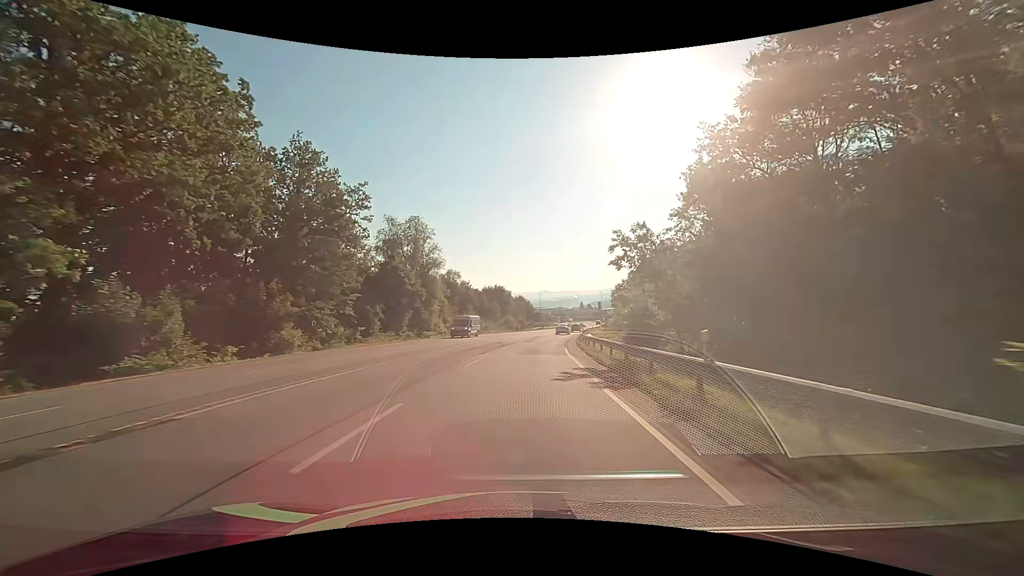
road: secondary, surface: asphalt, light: Day
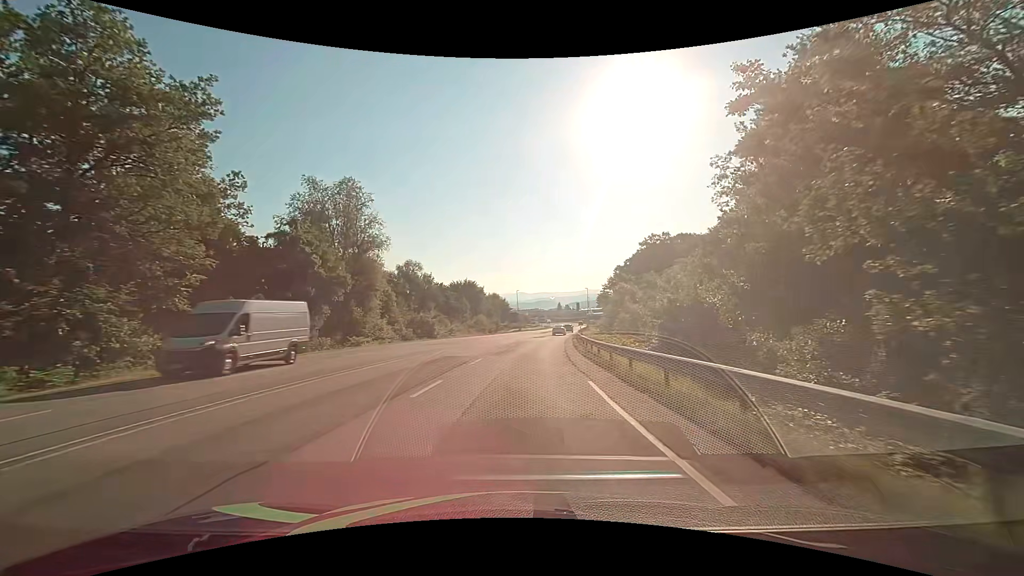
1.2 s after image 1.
(+0.4, +18.2) m; +3°
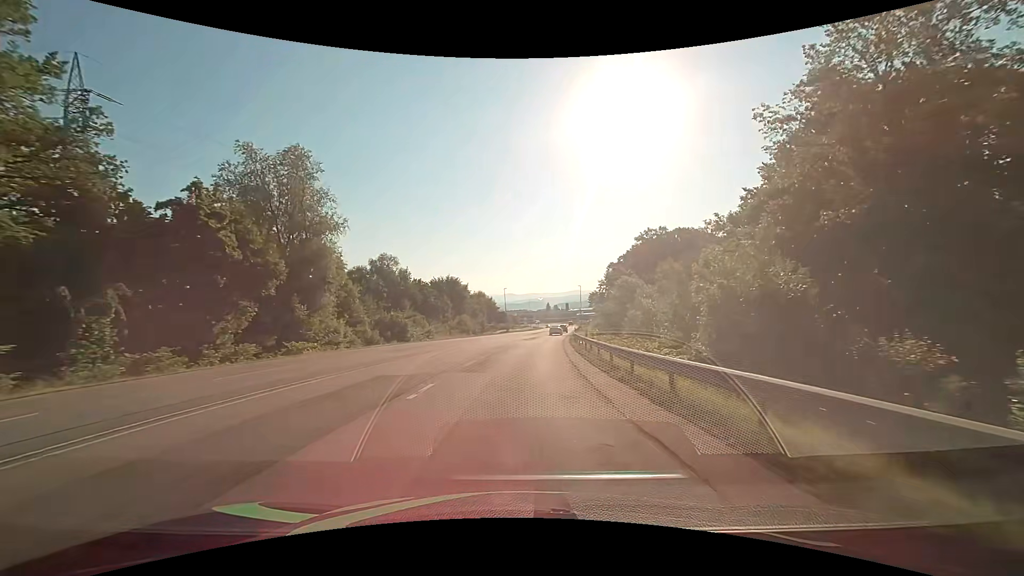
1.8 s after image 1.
(+0.1, +9.1) m; +1°
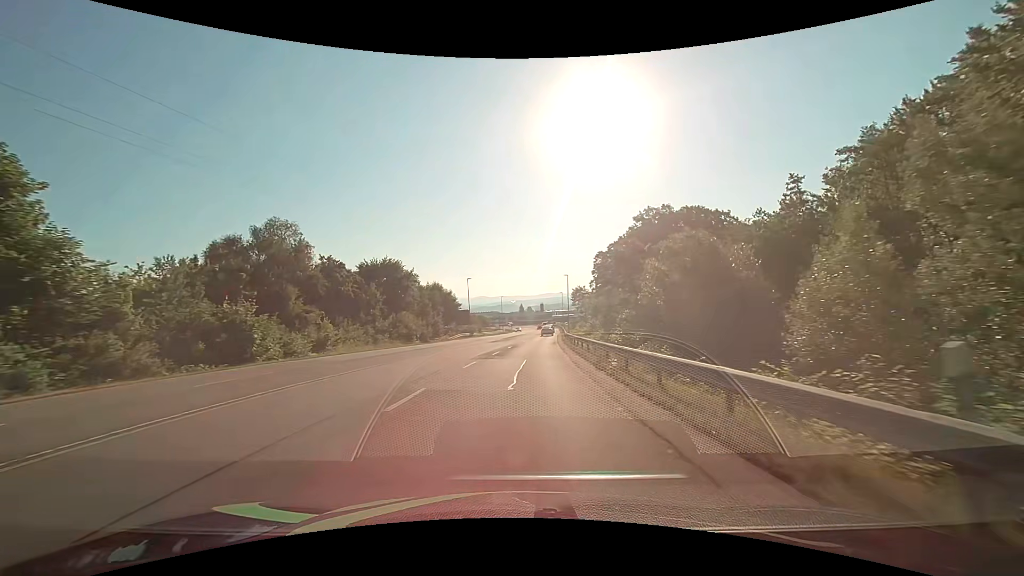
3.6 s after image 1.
(+0.9, +27.4) m; +4°
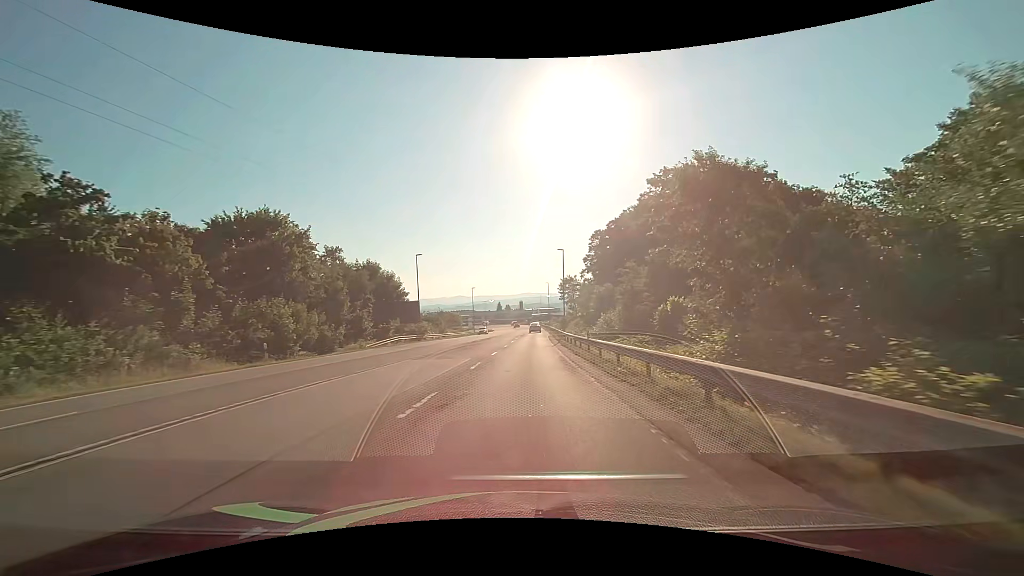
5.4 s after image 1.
(+0.6, +27.4) m; +3°
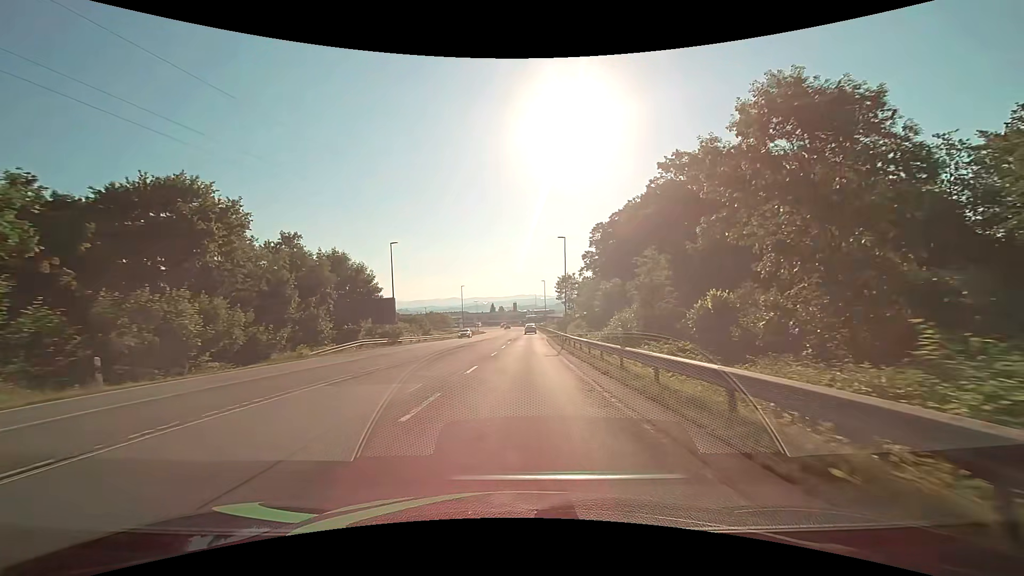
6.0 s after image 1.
(0.0, +9.1) m; 0°
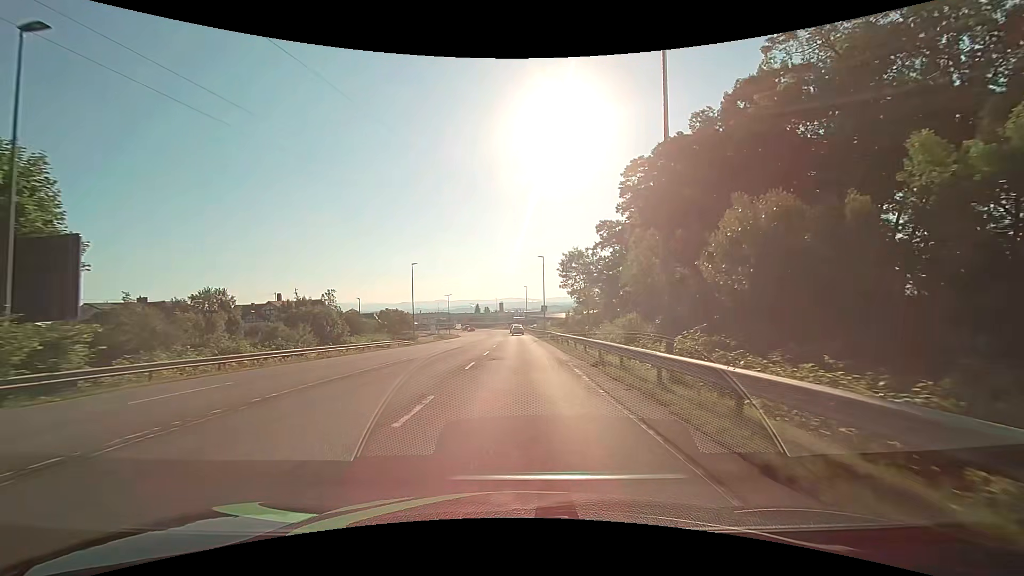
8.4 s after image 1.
(+0.6, +36.5) m; +2°
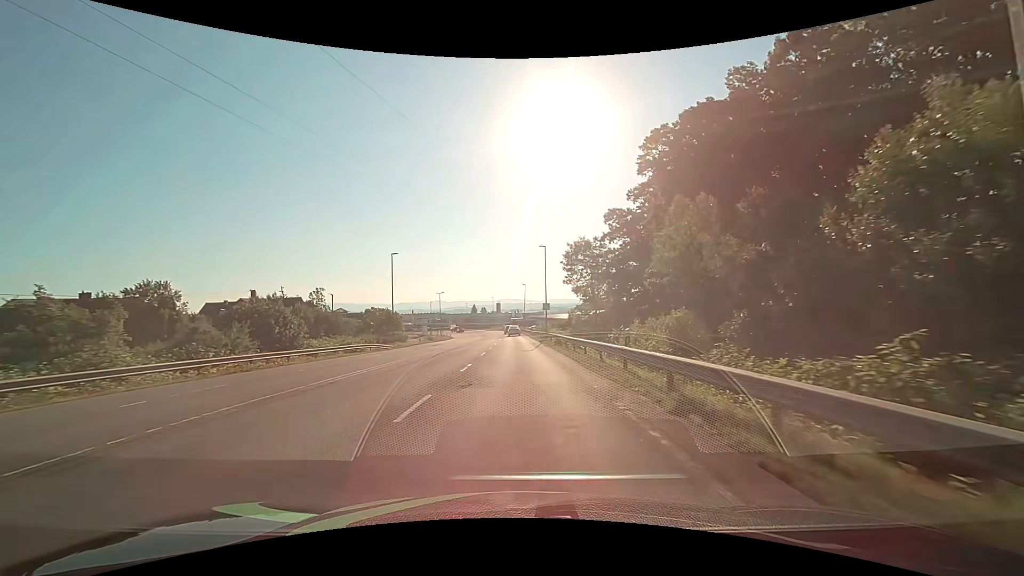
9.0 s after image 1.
(0.0, +9.1) m; 0°
(0, +10) (0, +20) (0, +30) (0, +40) (0, +50) (0, +60) (0, +70) (0, +80) (-1, +90) (-1, +100) m
